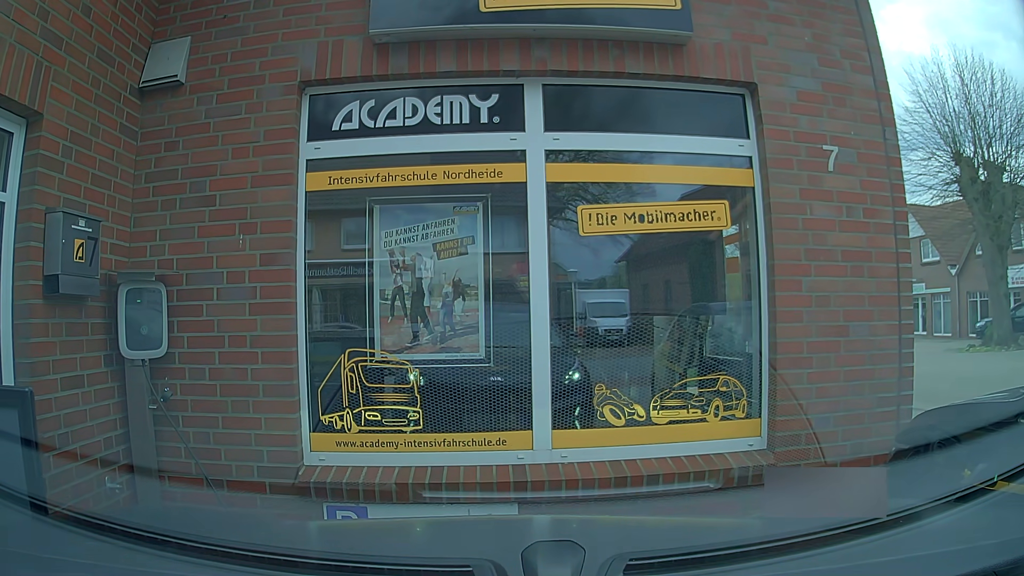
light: Day
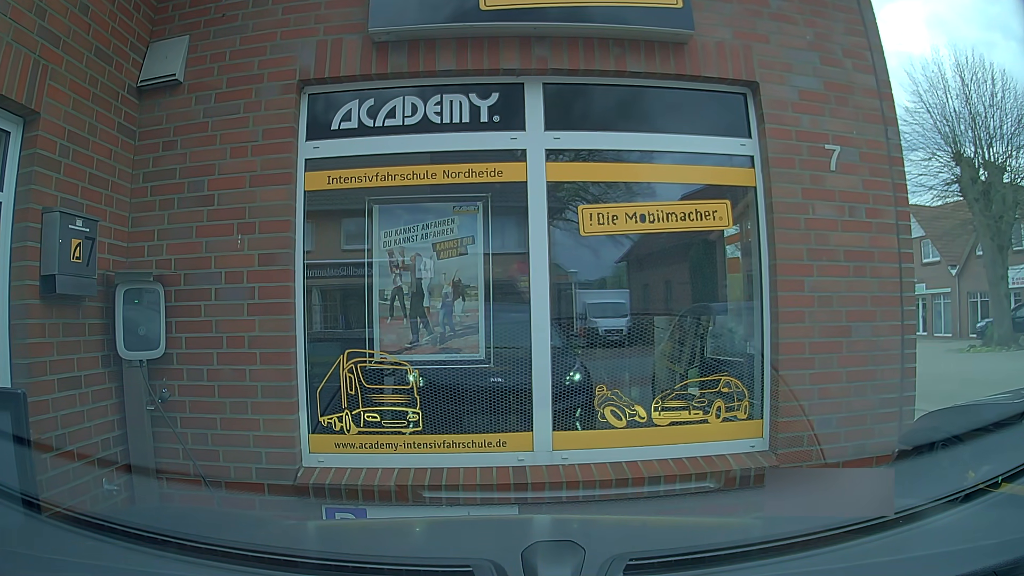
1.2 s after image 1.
(0.0, +0.1) m; 0°
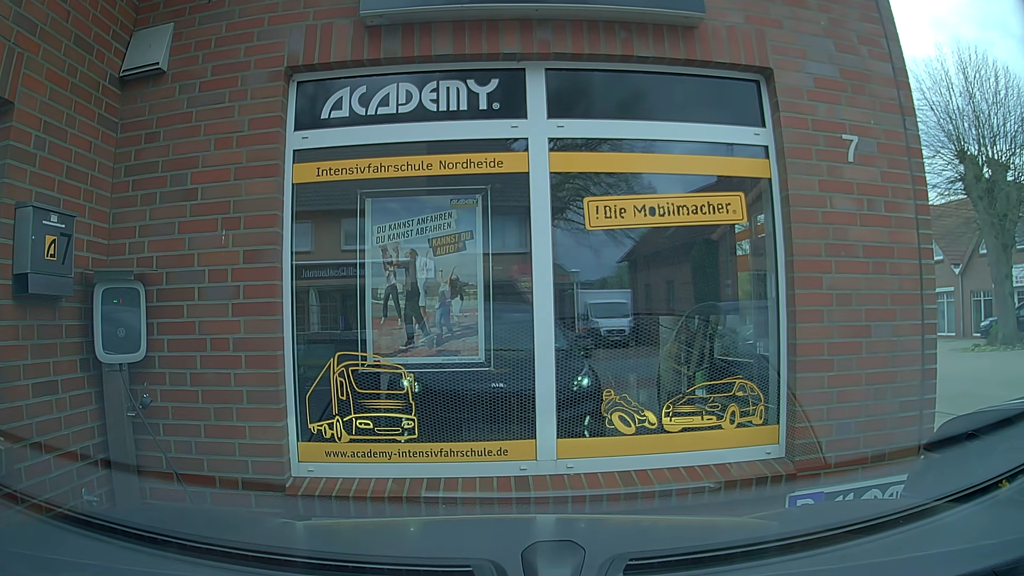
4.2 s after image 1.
(0.0, +0.2) m; 0°
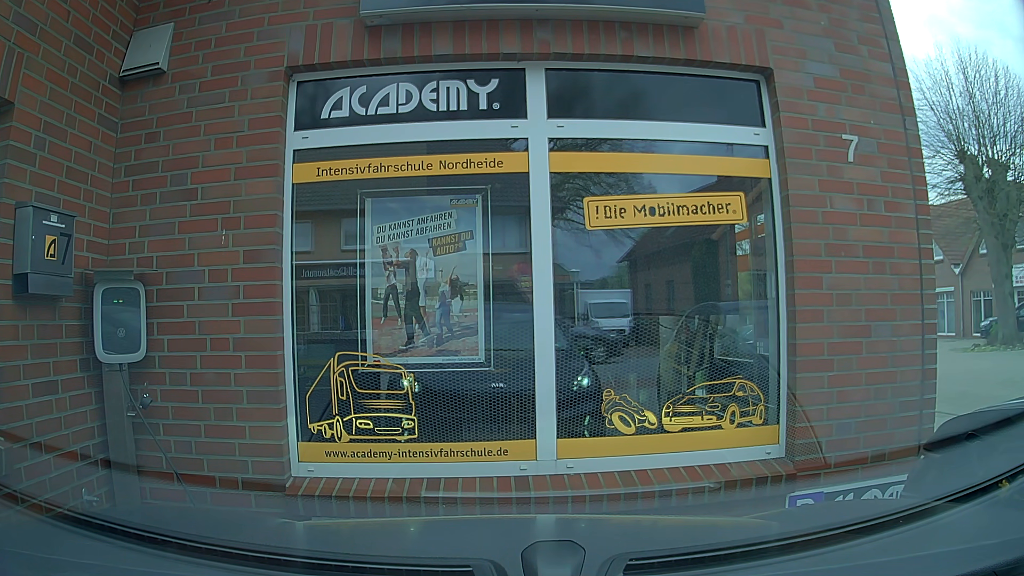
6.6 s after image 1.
(0.0, 0.0) m; 0°
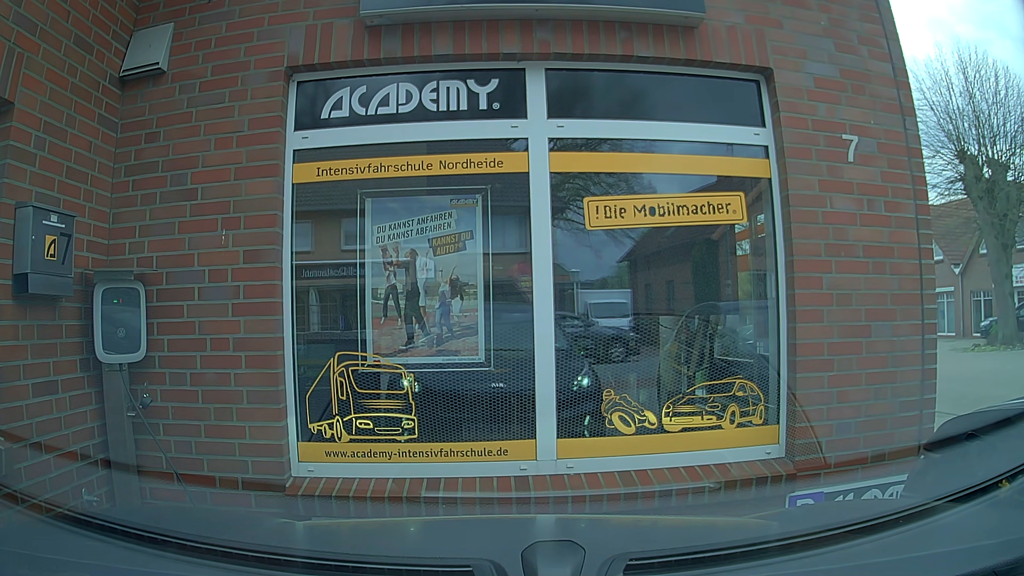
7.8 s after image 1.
(0.0, 0.0) m; 0°
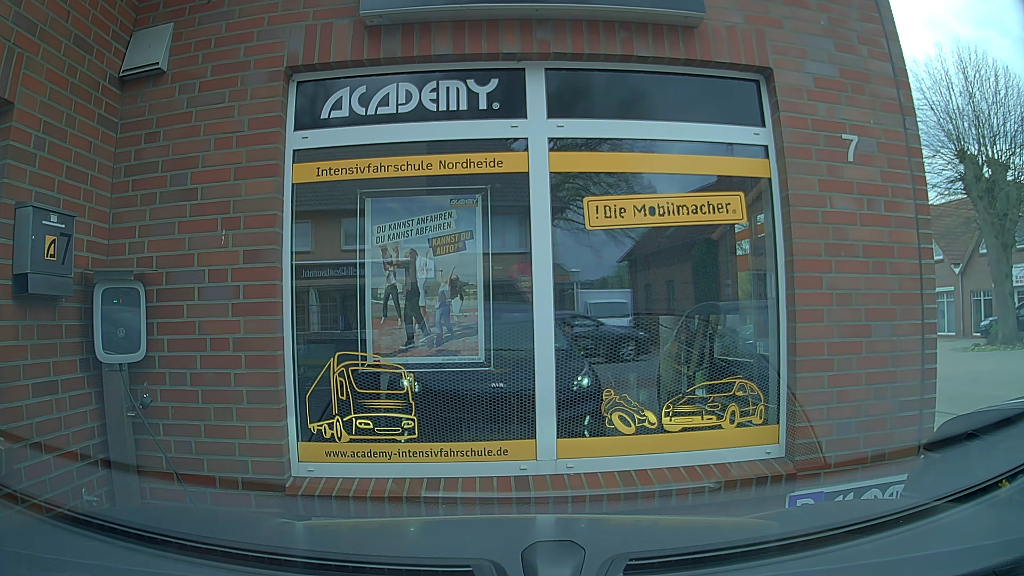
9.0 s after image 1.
(0.0, 0.0) m; 0°
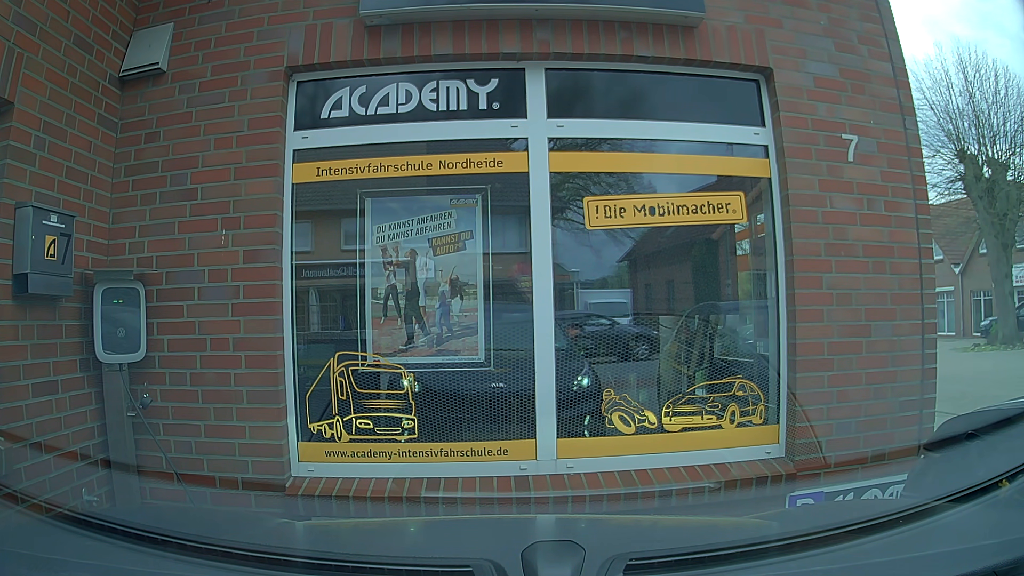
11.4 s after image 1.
(0.0, 0.0) m; 0°
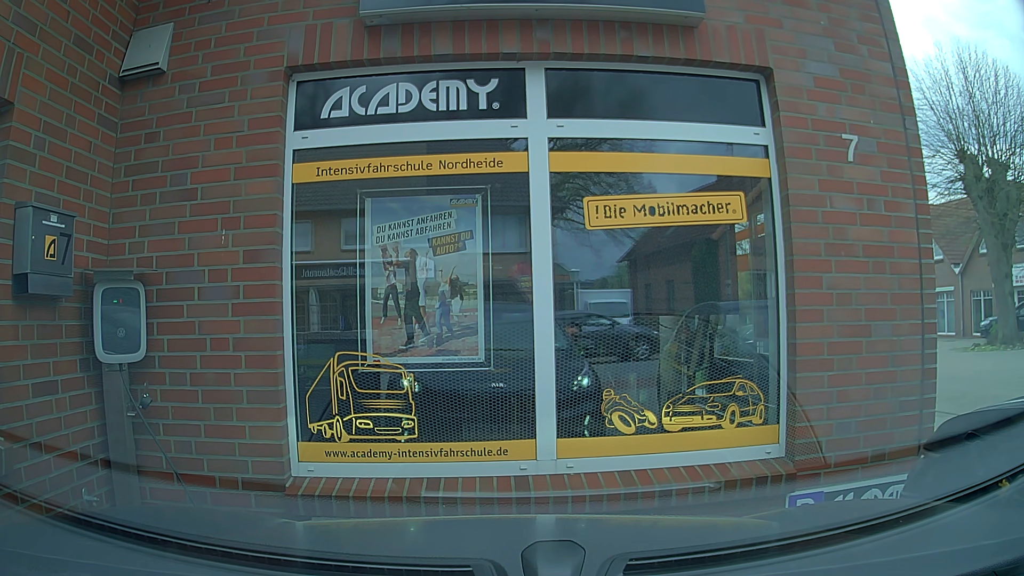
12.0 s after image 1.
(0.0, 0.0) m; 0°
